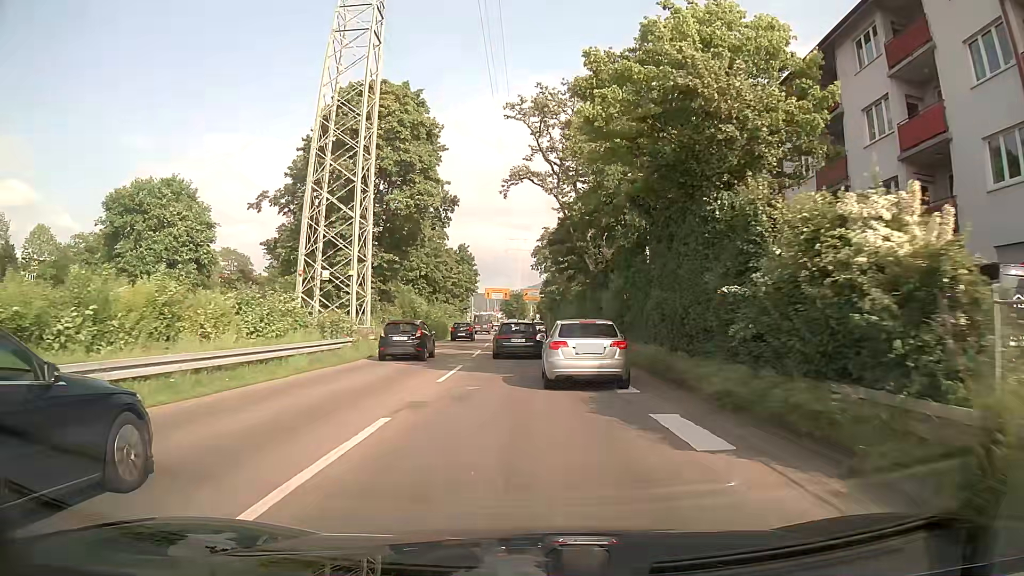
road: trunk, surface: asphalt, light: Day
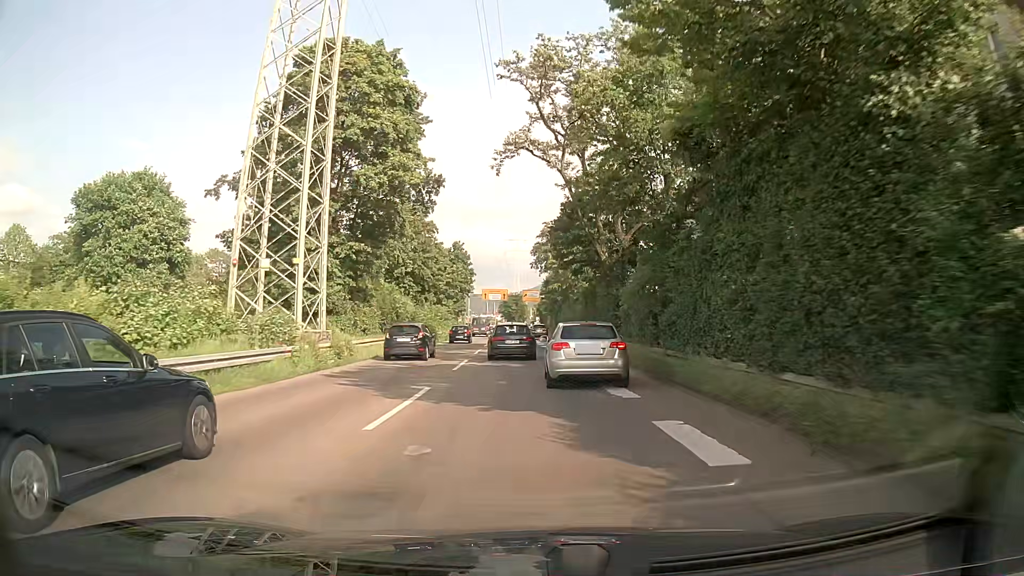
(+0.1, +6.9) m; +1°
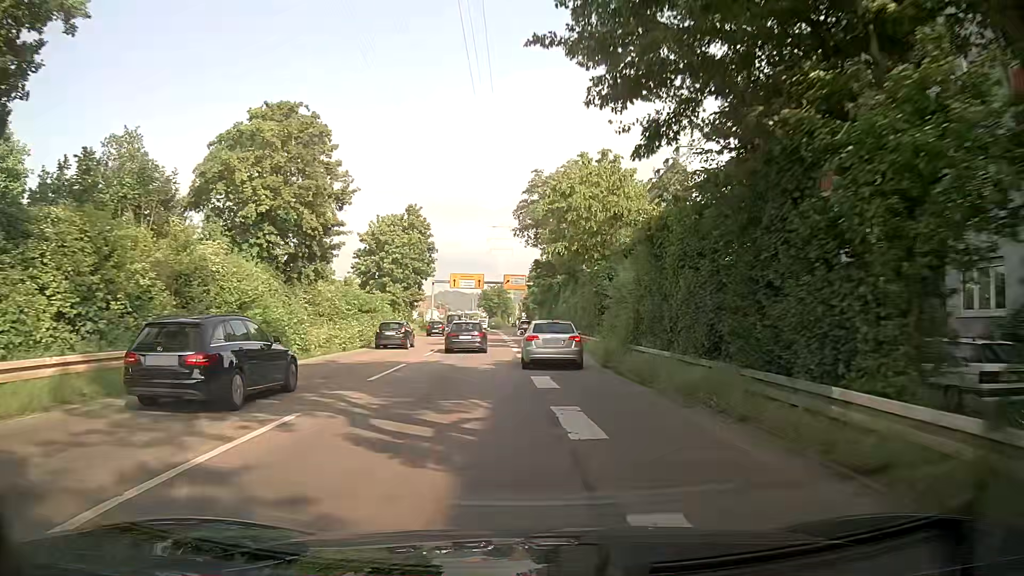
(+0.4, +29.1) m; +1°
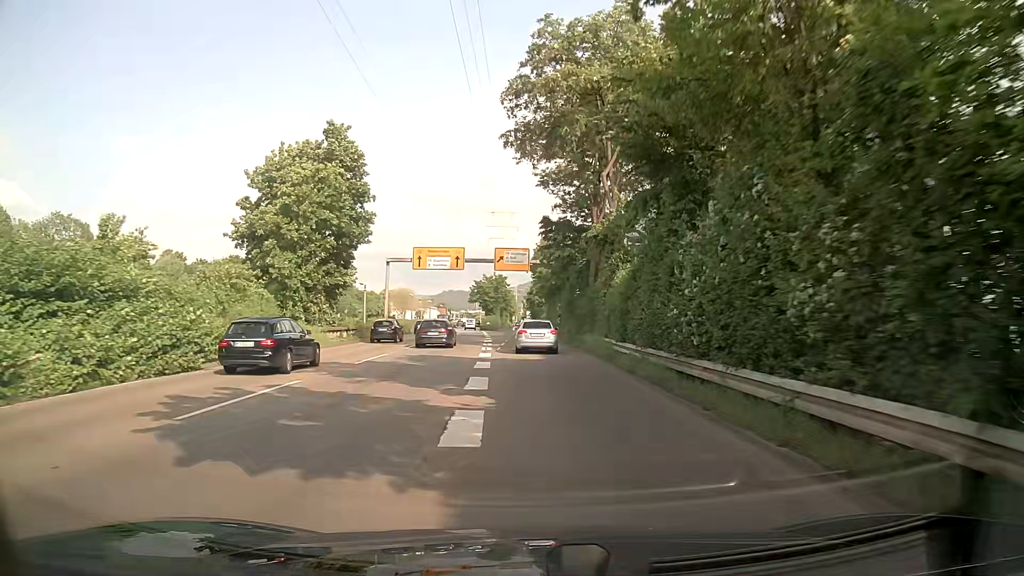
(+0.3, +31.4) m; 0°
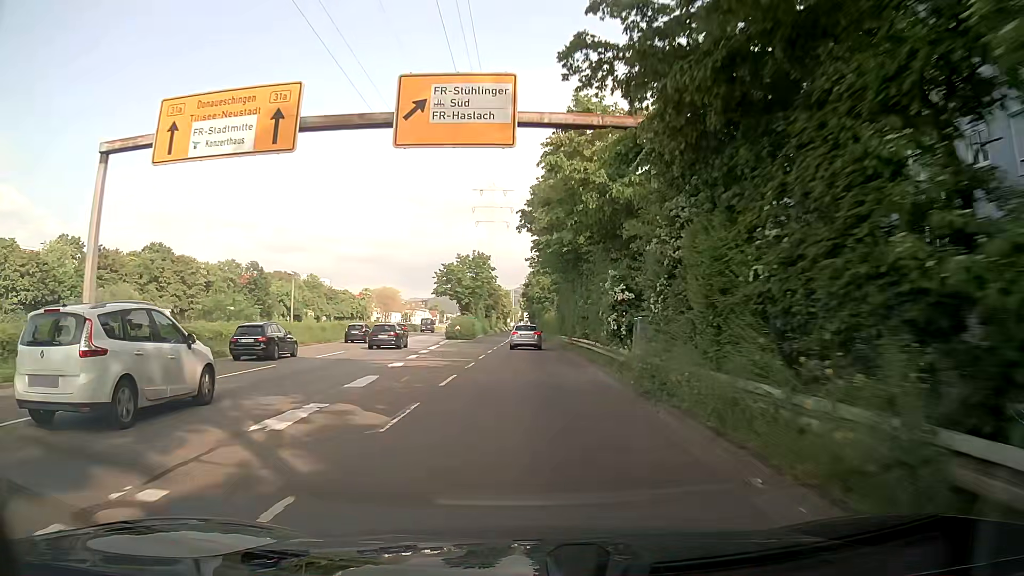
(+0.3, +42.0) m; 0°
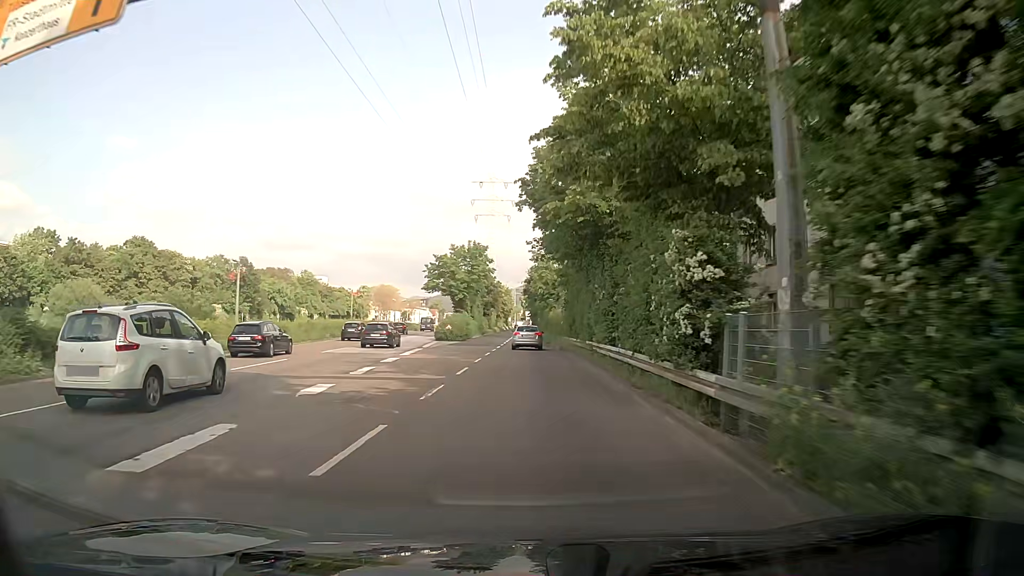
(0.0, +8.7) m; 0°
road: trunk_link
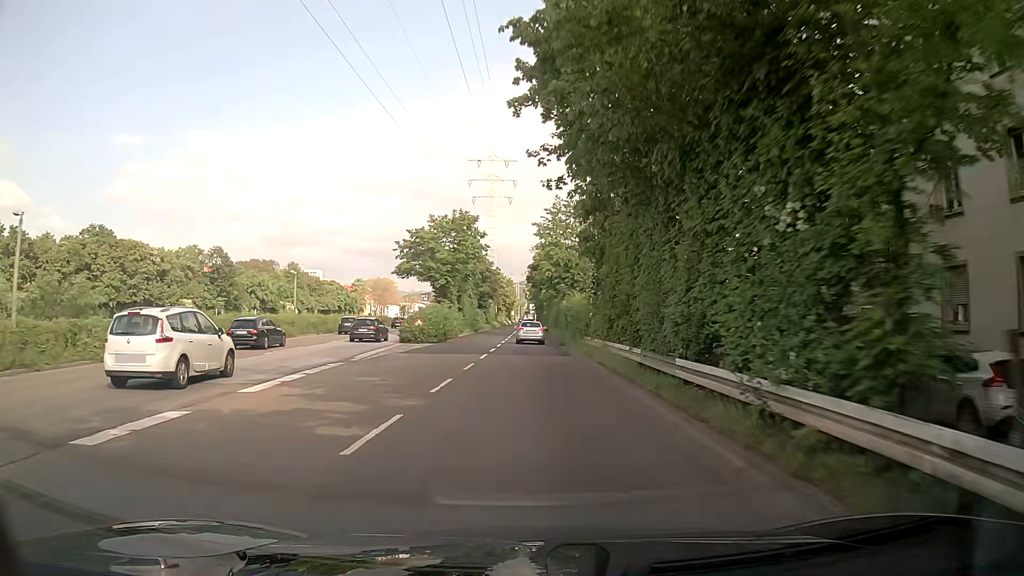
(-0.2, +17.4) m; 0°
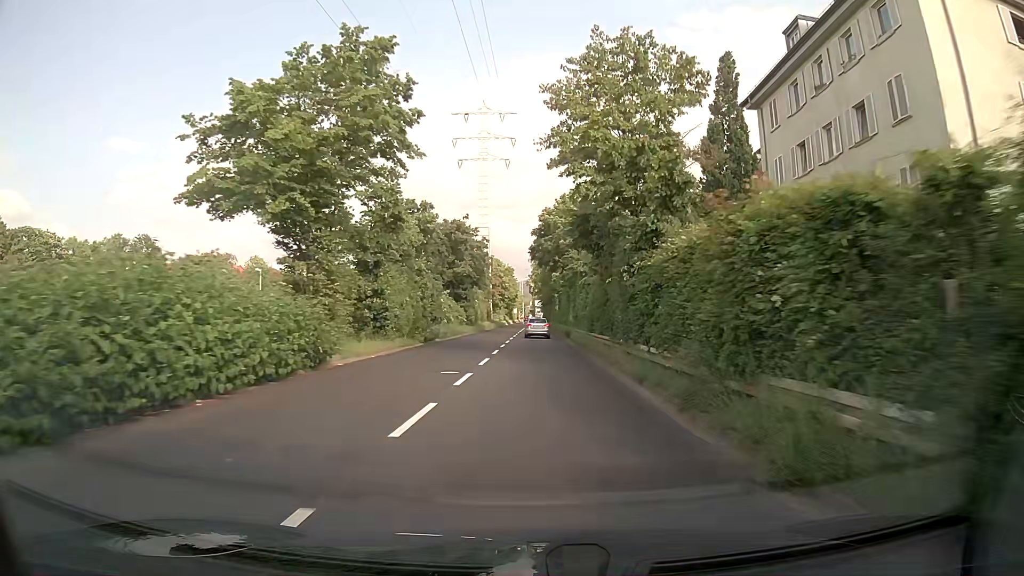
(-0.3, +35.4) m; -1°
(0, +10) (0, +20) (0, +30) (0, +40) (0, +50) (0, +60) (0, +70) (0, +80) (0, +90) (0, +100) m
